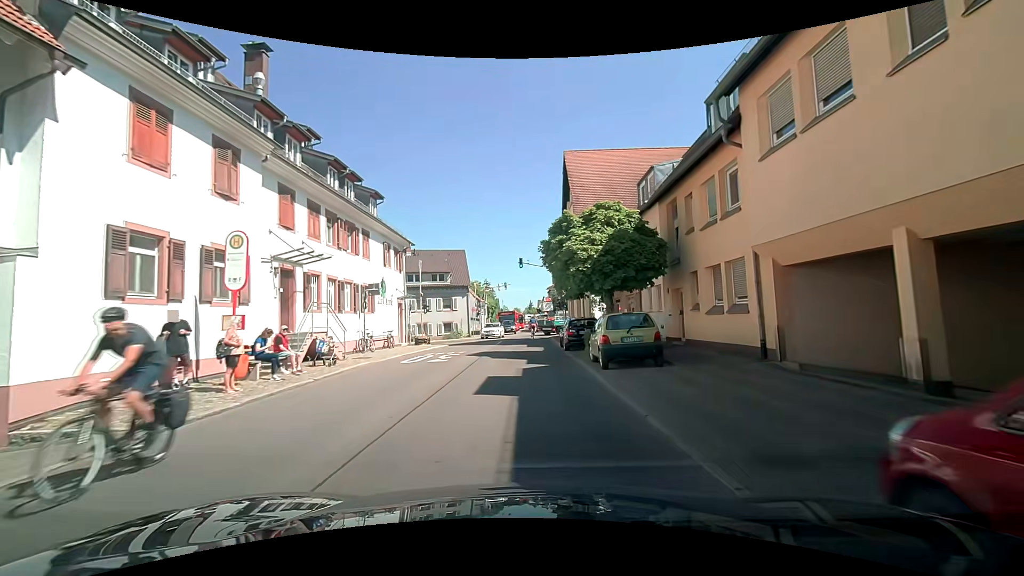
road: residential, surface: asphalt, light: Day
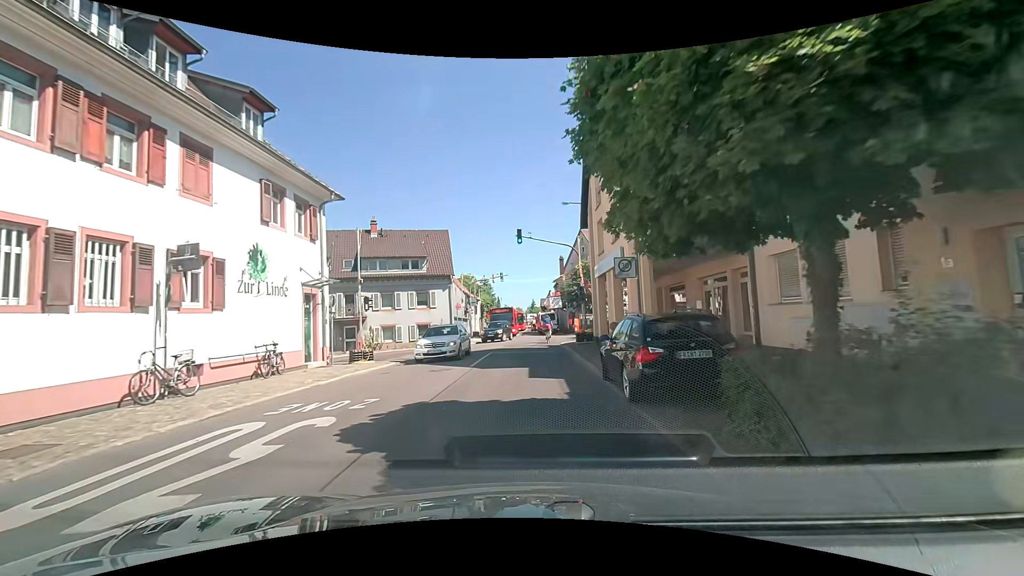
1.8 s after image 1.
(0.0, +13.5) m; 0°
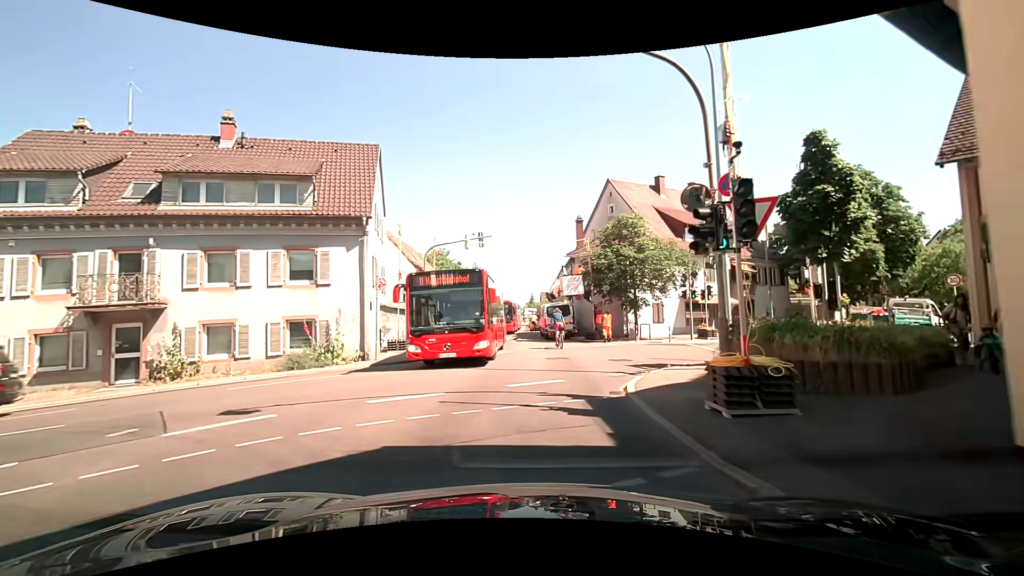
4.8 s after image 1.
(-0.4, +21.2) m; -1°
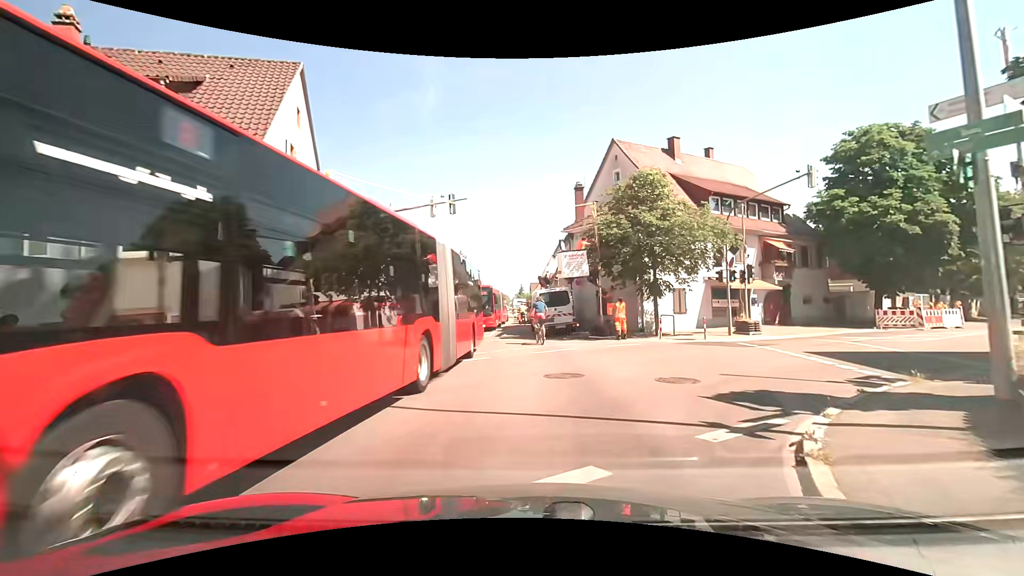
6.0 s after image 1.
(+0.1, +7.1) m; -1°
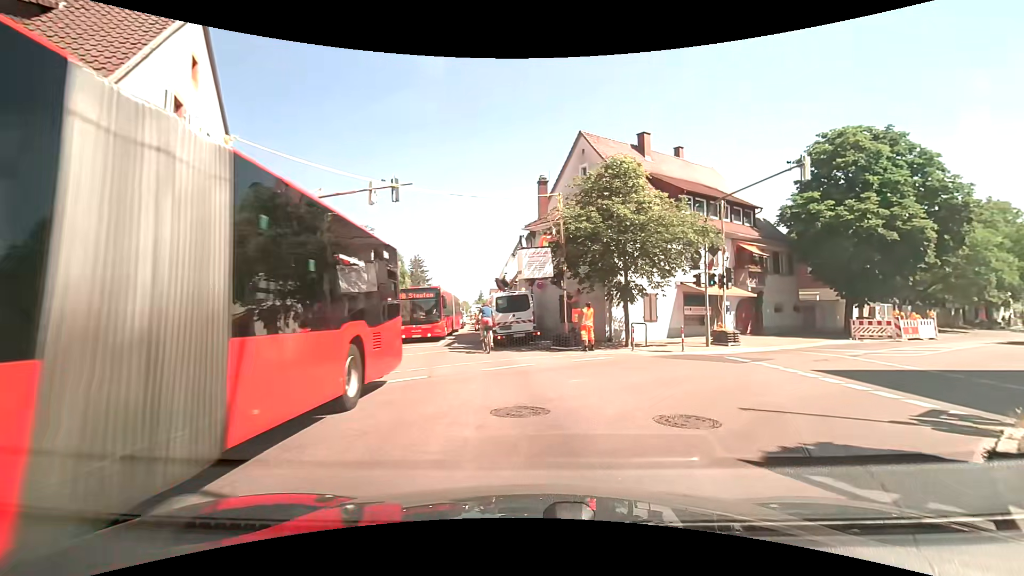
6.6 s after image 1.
(+0.2, +3.0) m; +6°
